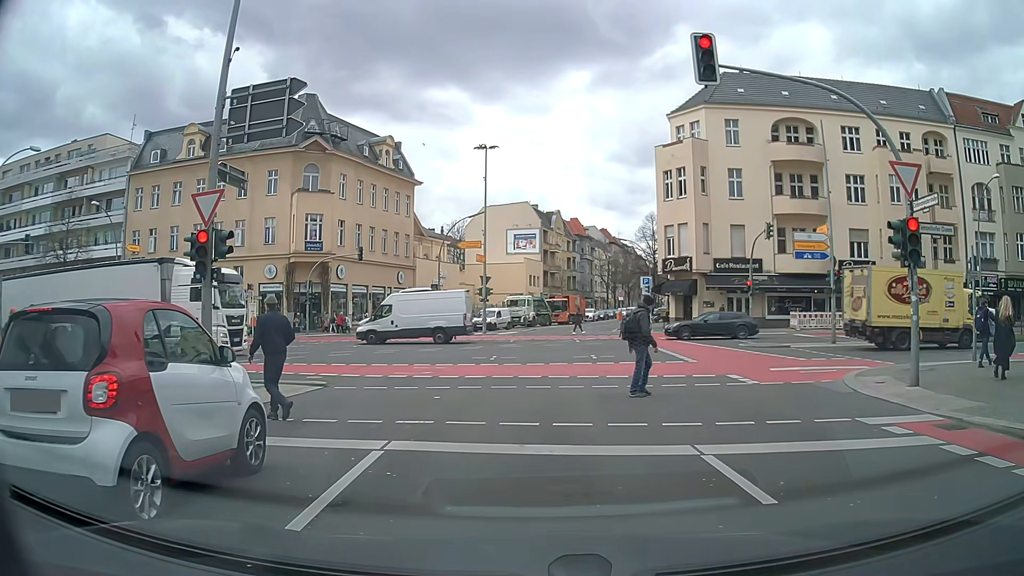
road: tertiary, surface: asphalt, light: Day
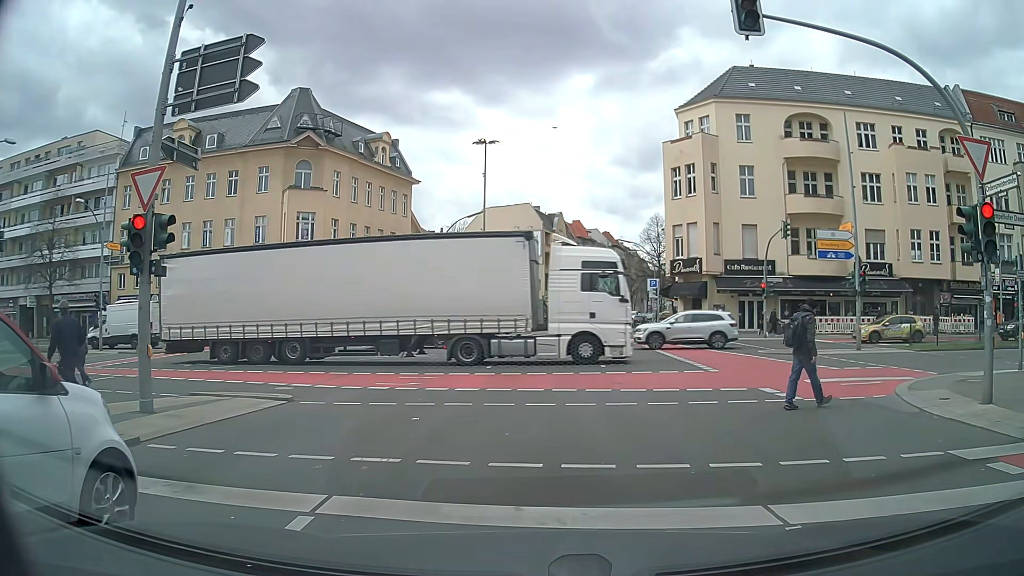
(0.0, +2.3) m; 0°
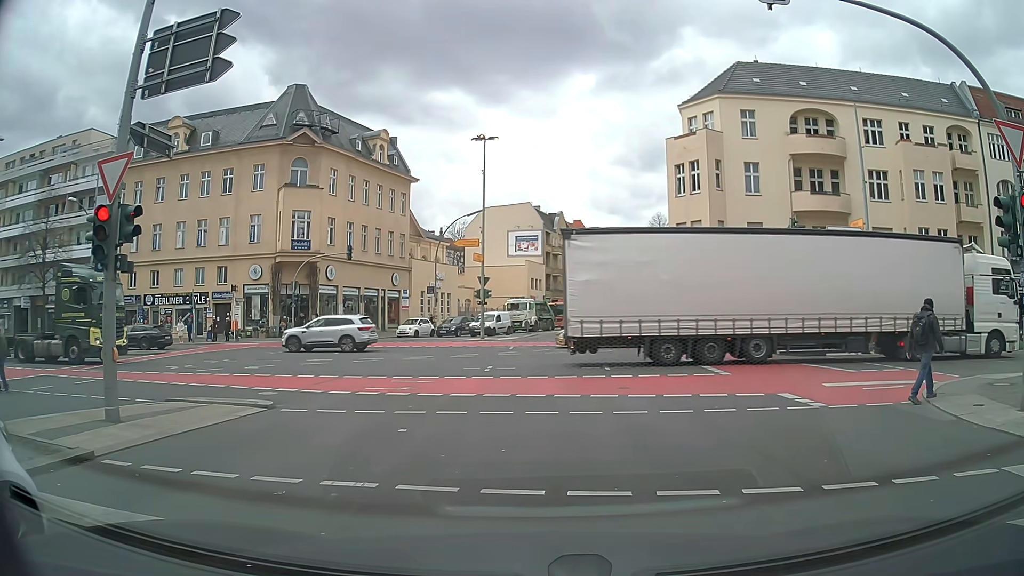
(0.0, +1.0) m; 0°
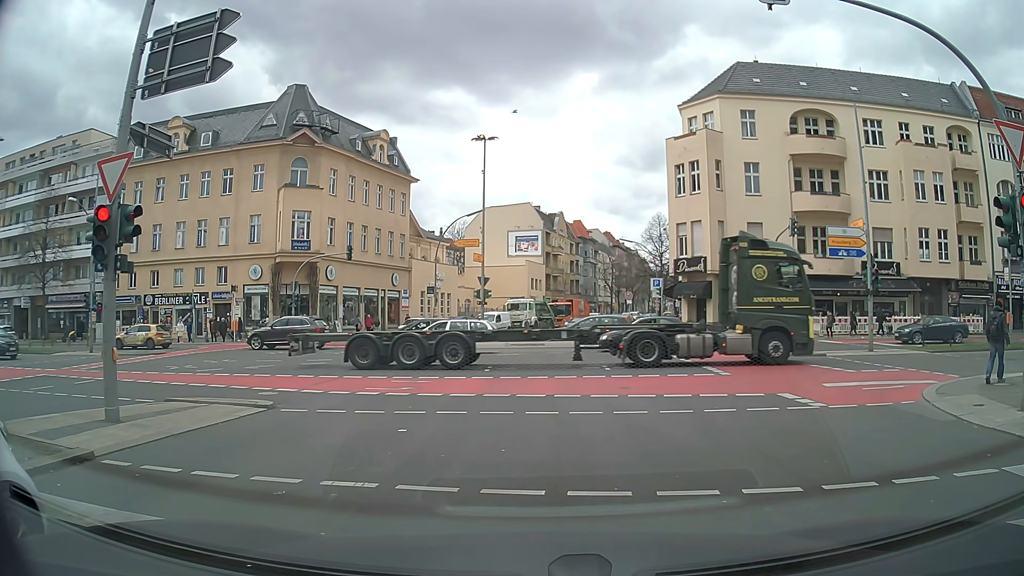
(0.0, +0.1) m; 0°
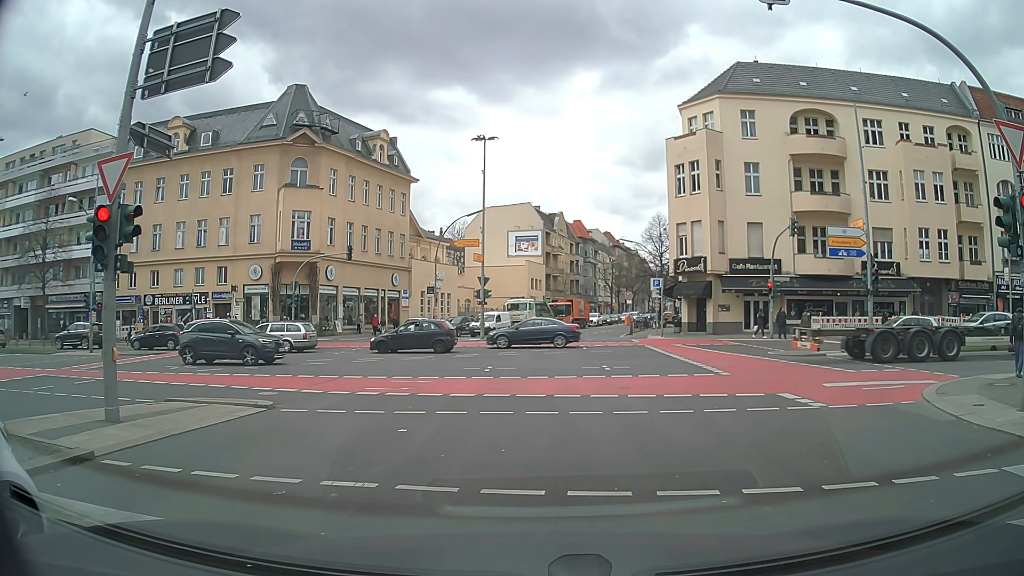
(0.0, 0.0) m; 0°
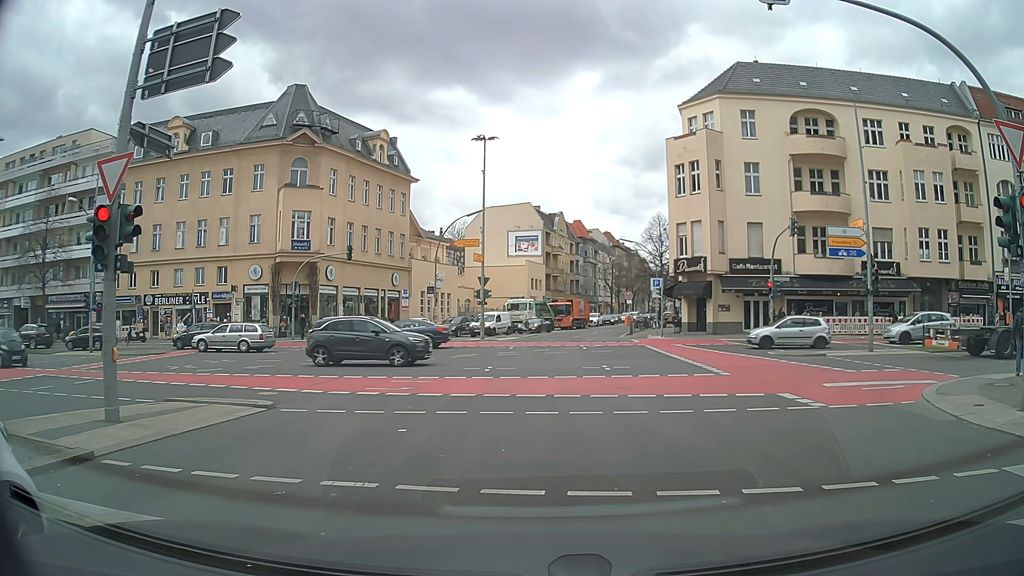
(0.0, 0.0) m; 0°
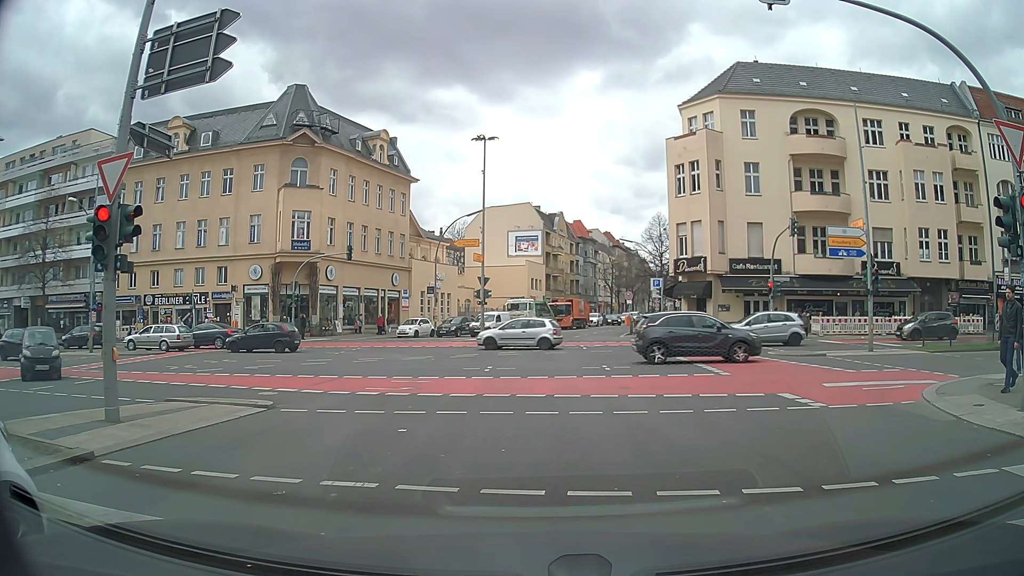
(0.0, 0.0) m; 0°
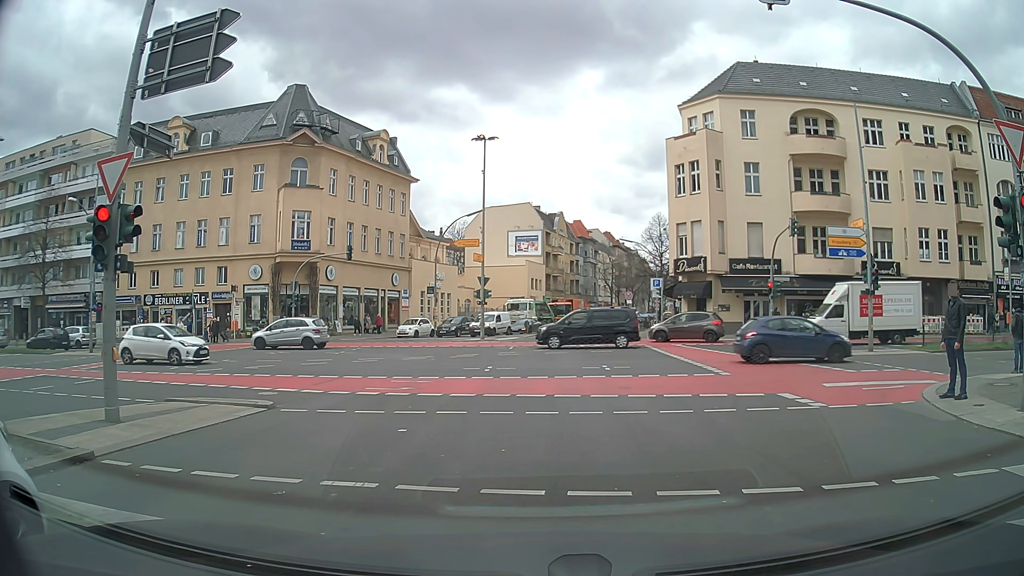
(0.0, 0.0) m; 0°
